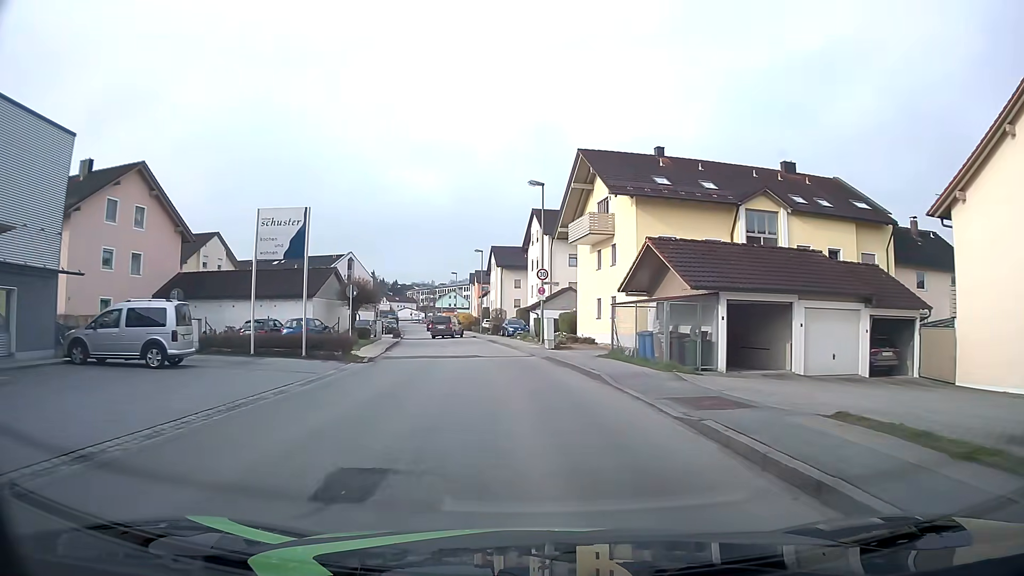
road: unclassified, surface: asphalt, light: Day
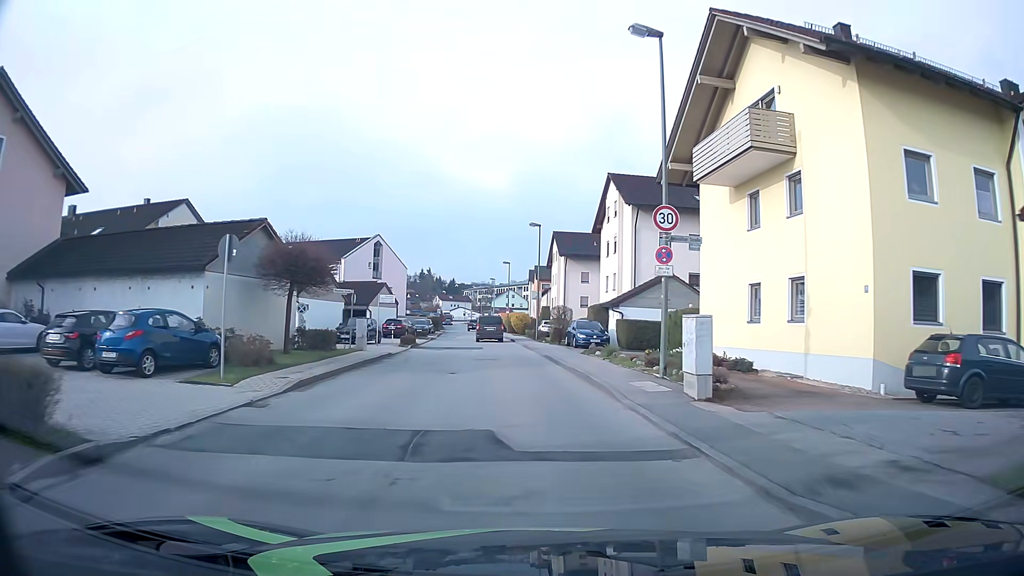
(-0.8, +18.6) m; -5°
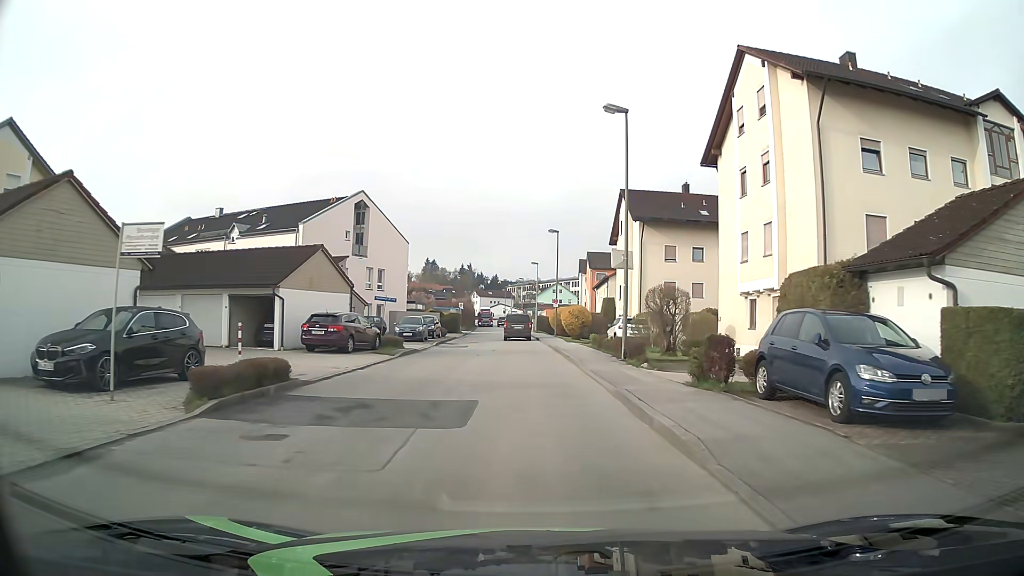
(-1.1, +25.8) m; -3°
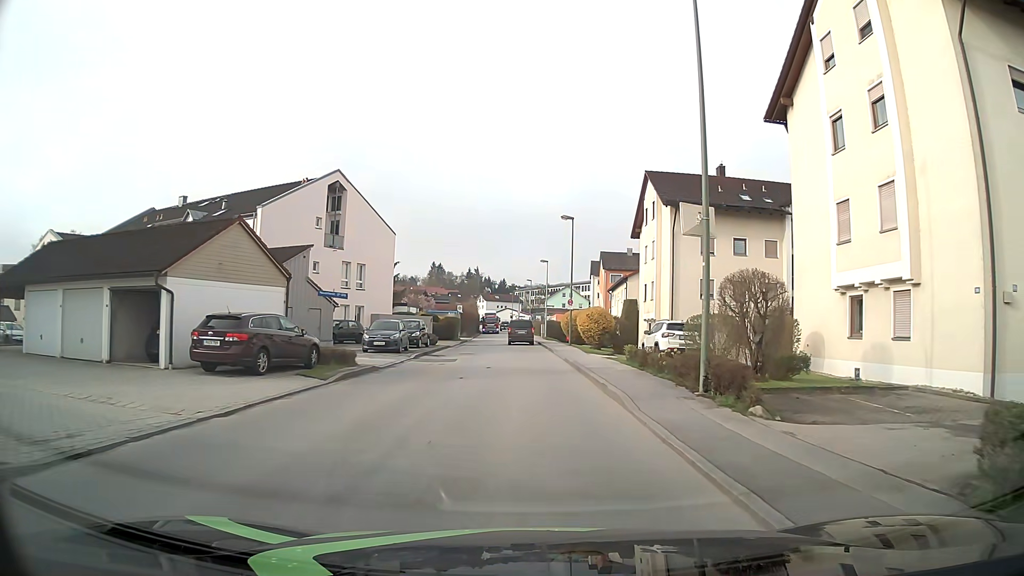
(-0.2, +9.1) m; -2°
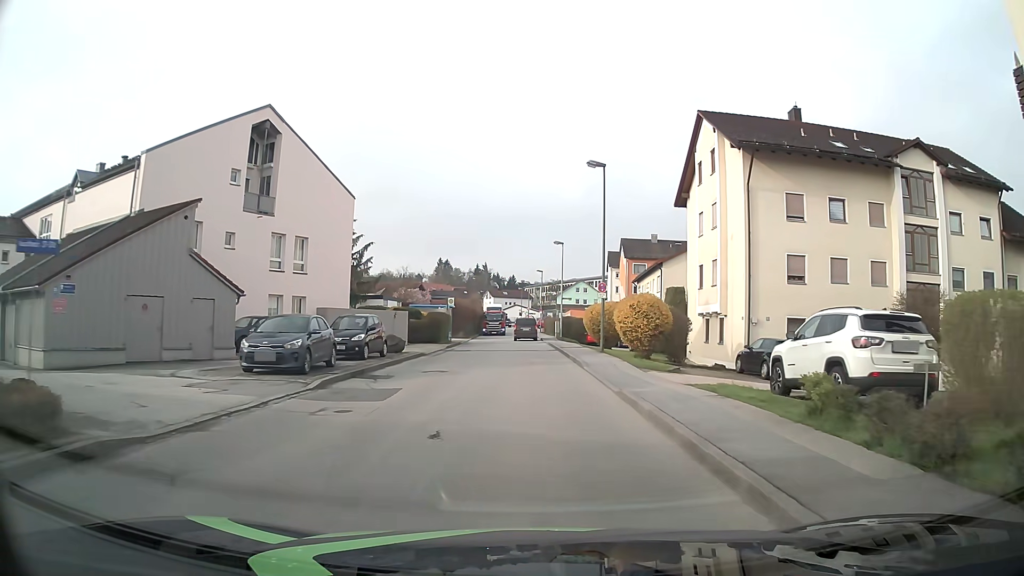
(-0.2, +13.9) m; -1°
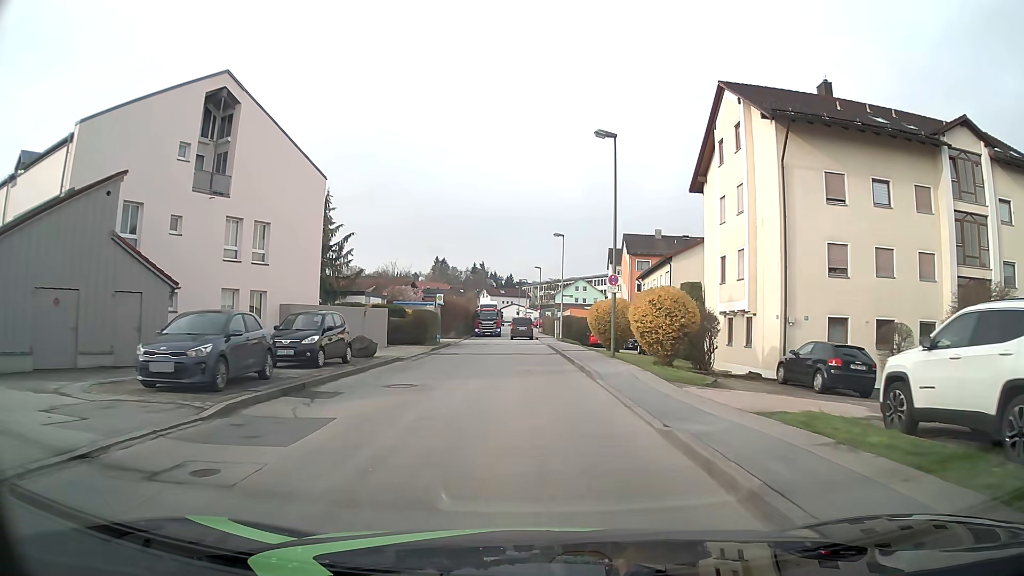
(0.0, +4.7) m; -1°
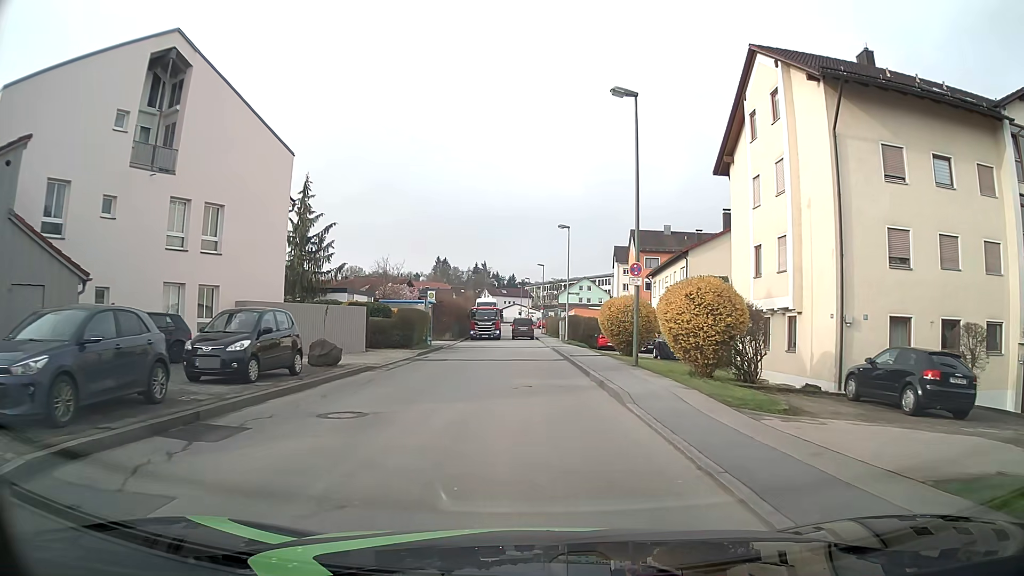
(+0.1, +4.7) m; +1°
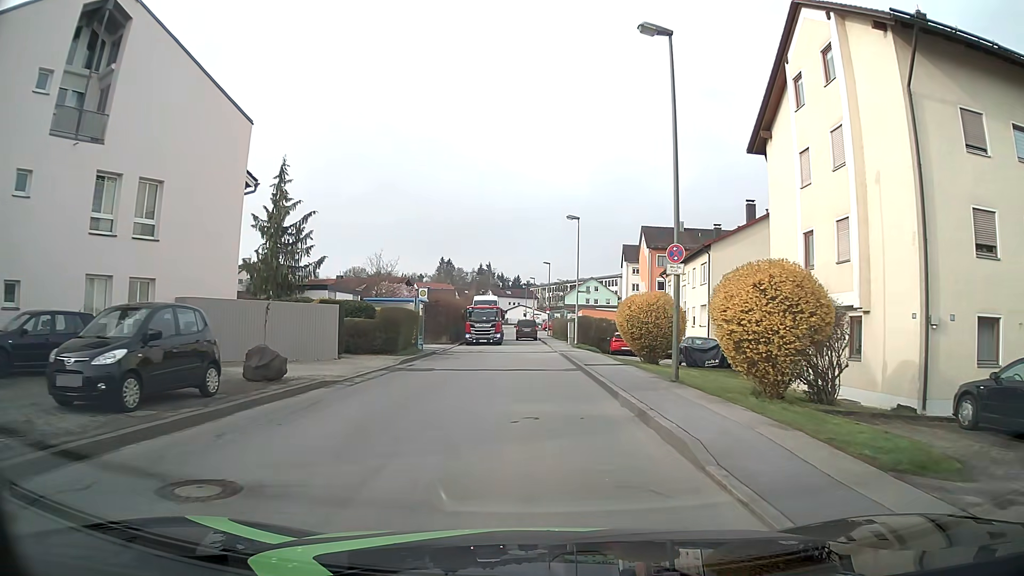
(0.0, +4.7) m; 0°
(0, +10) (0, +20) (0, +30) (-1, +40) (-1, +50) (-1, +60) (-2, +70) (-2, +80) (-3, +90) (-4, +100) m
